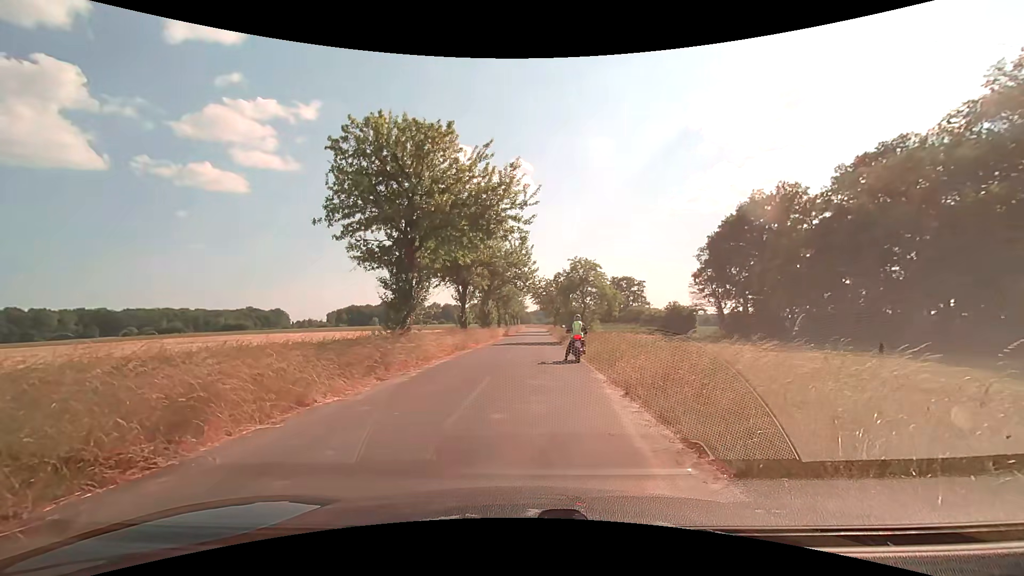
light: Day
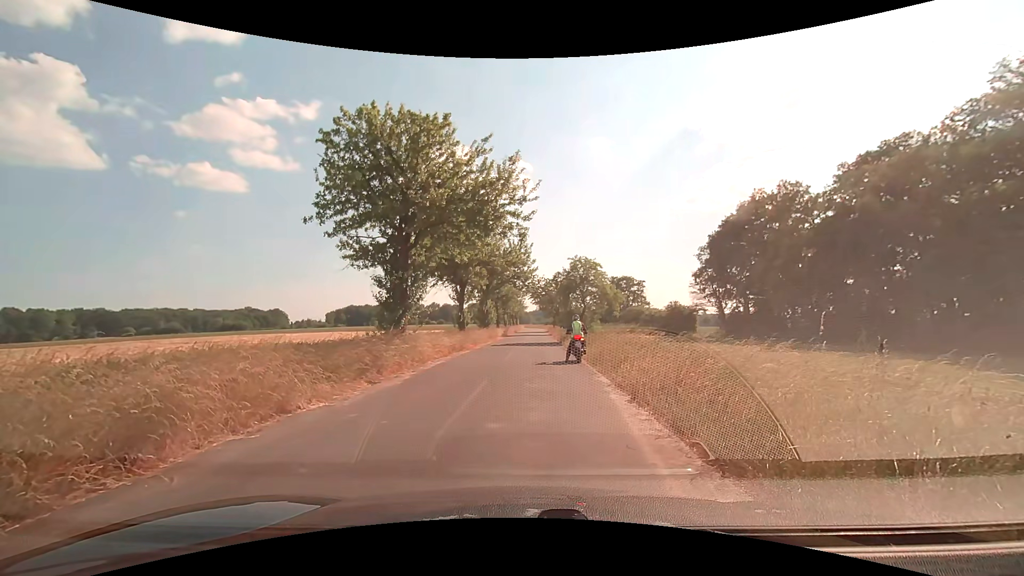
(0.0, +0.6) m; 0°
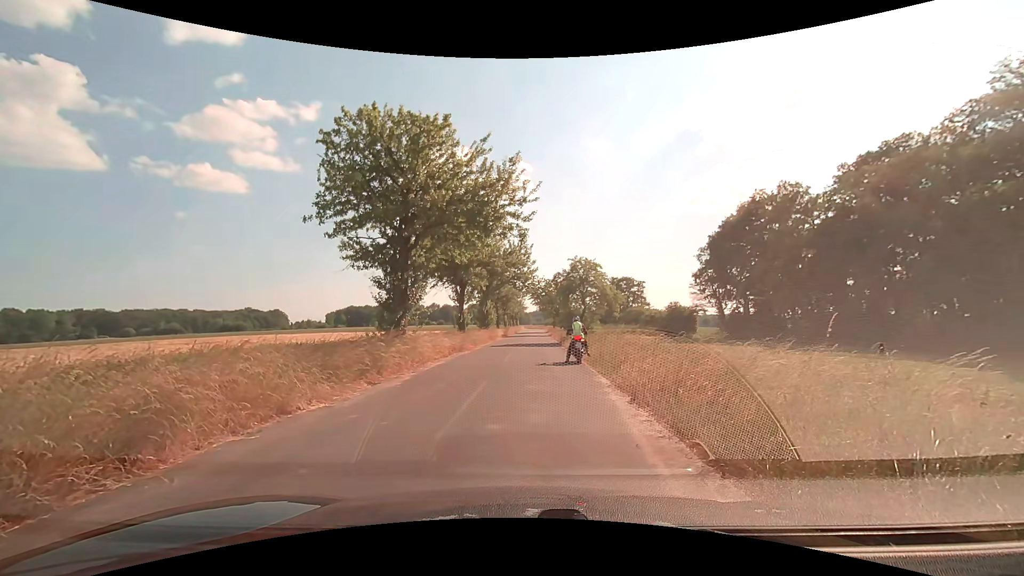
(0.0, 0.0) m; 0°
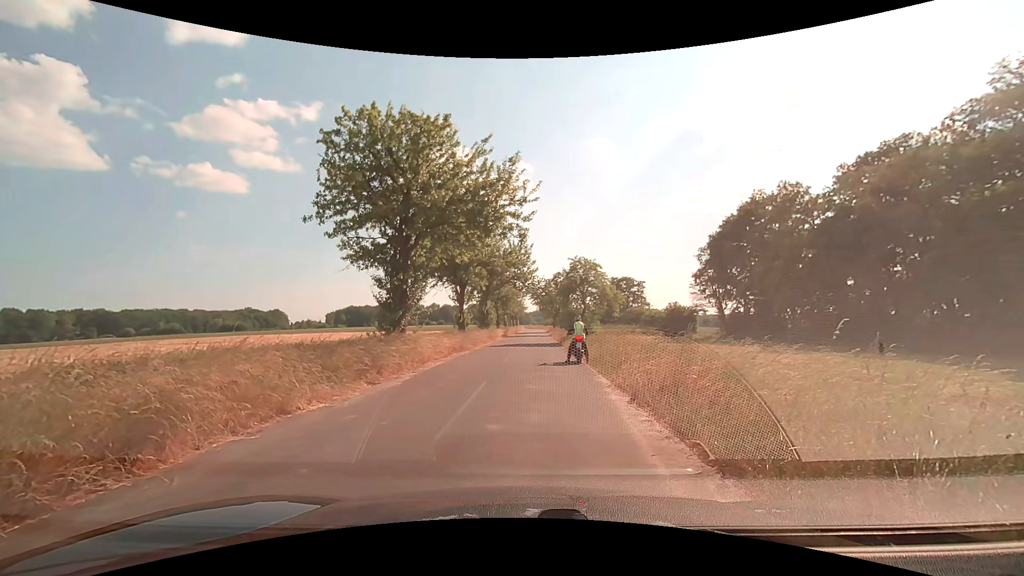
(0.0, 0.0) m; 0°
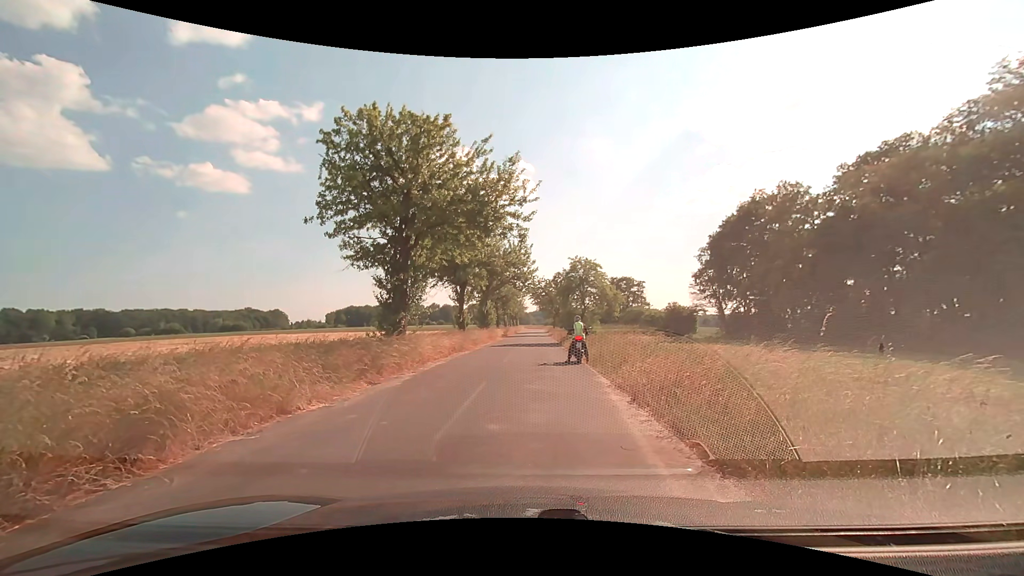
(0.0, 0.0) m; 0°
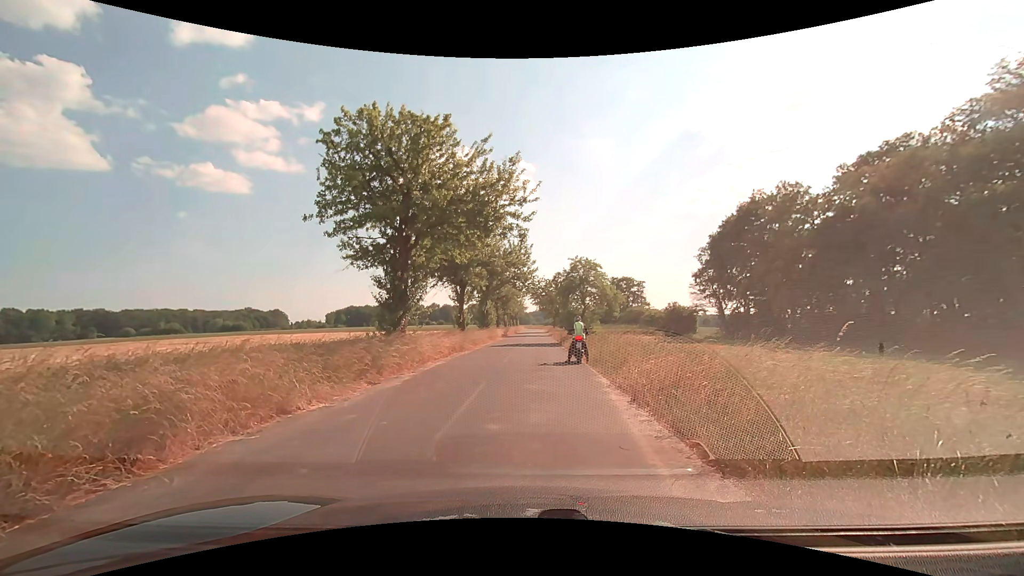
(0.0, 0.0) m; 0°
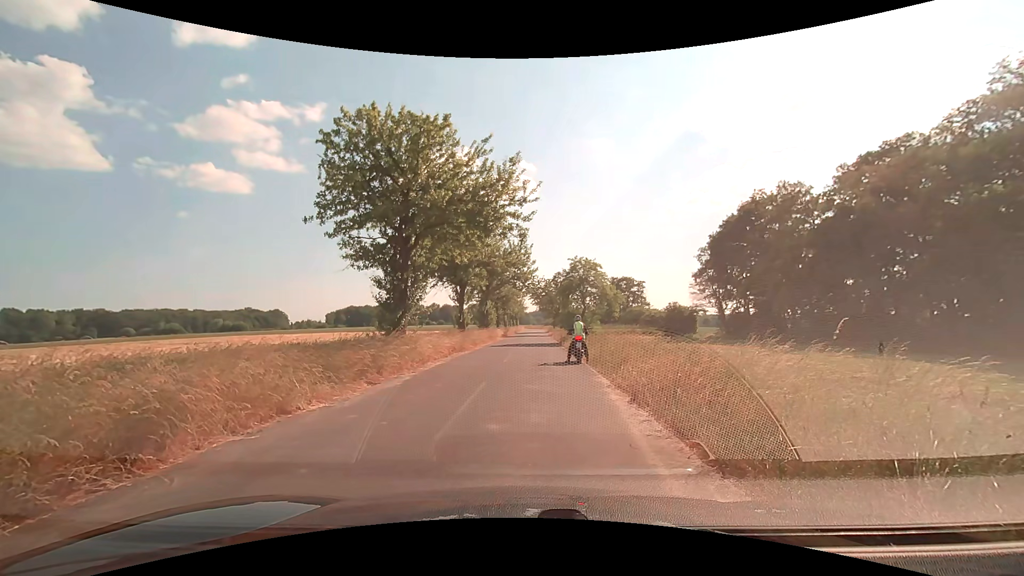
(0.0, 0.0) m; 0°
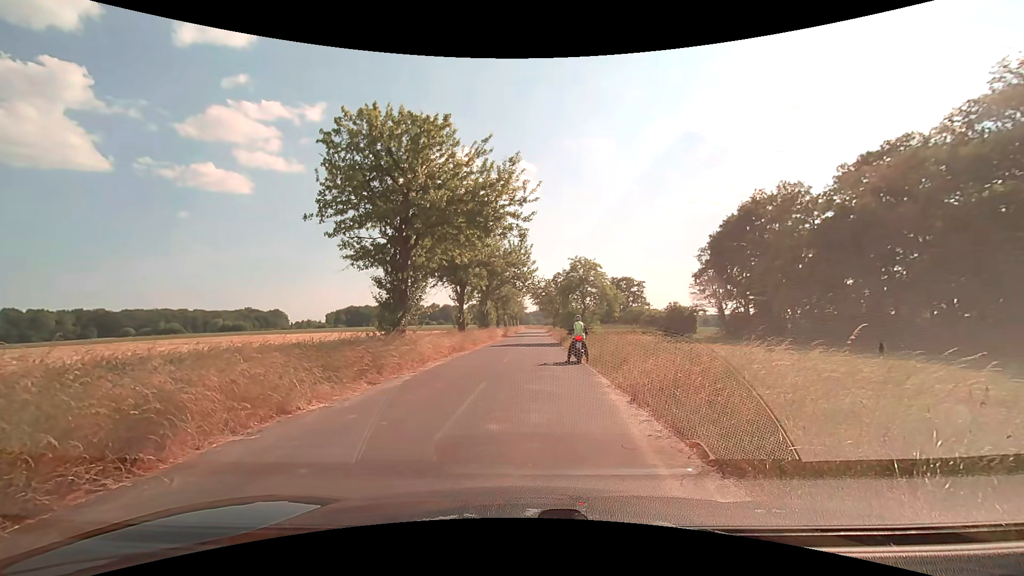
(0.0, 0.0) m; 0°
